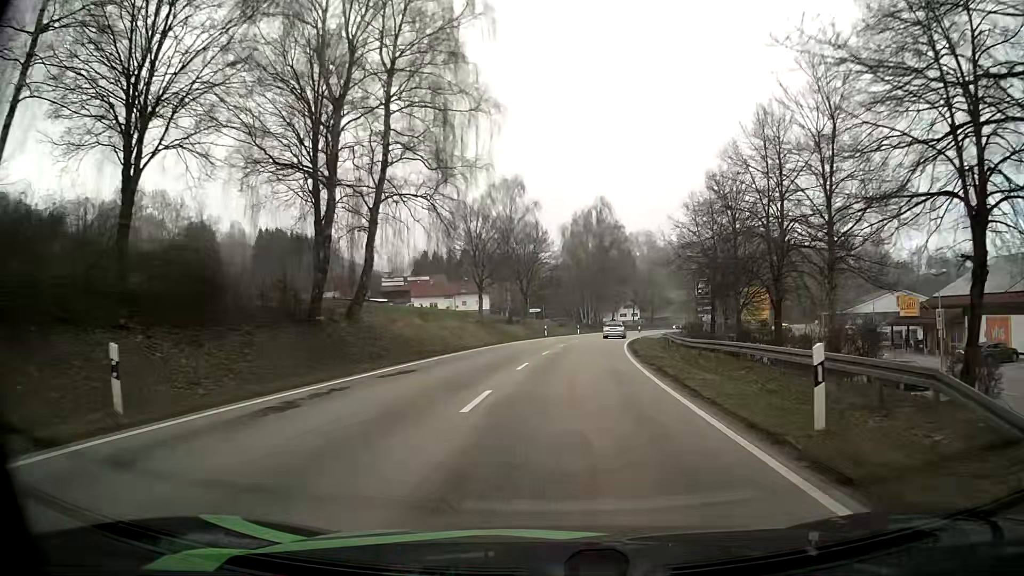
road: secondary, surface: asphalt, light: Day
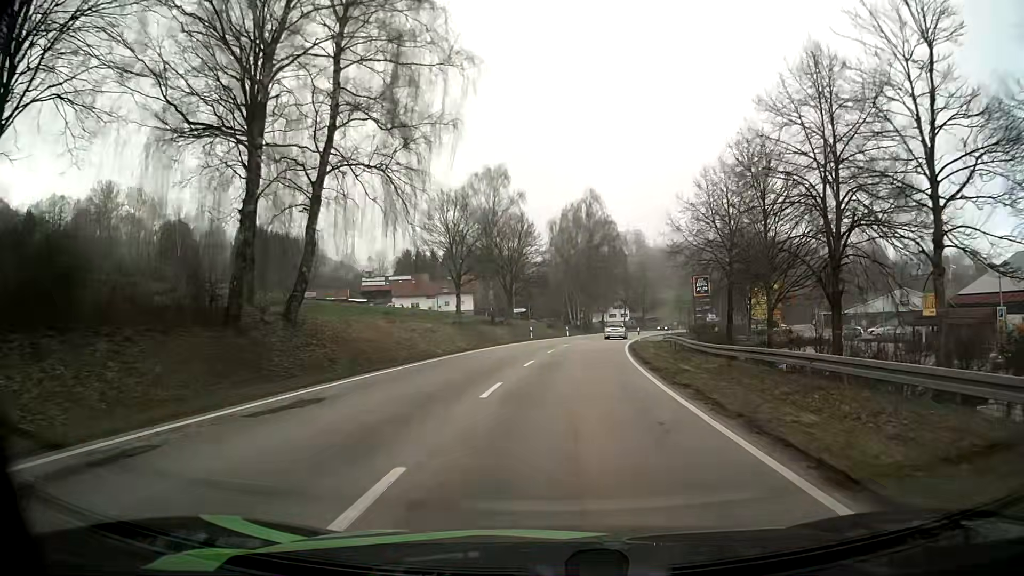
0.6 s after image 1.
(+0.1, +6.8) m; +1°
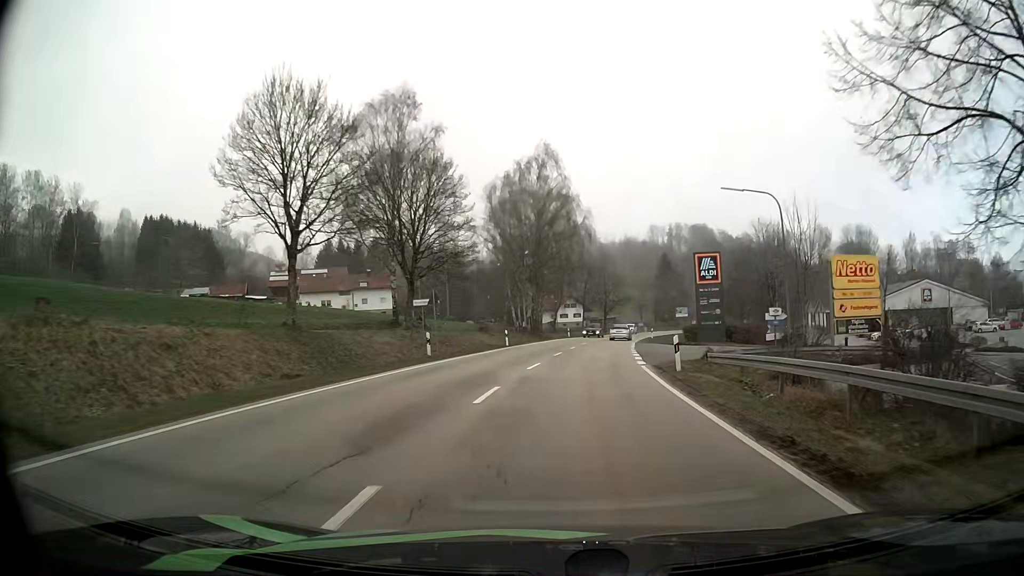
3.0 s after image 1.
(+1.0, +27.8) m; +4°
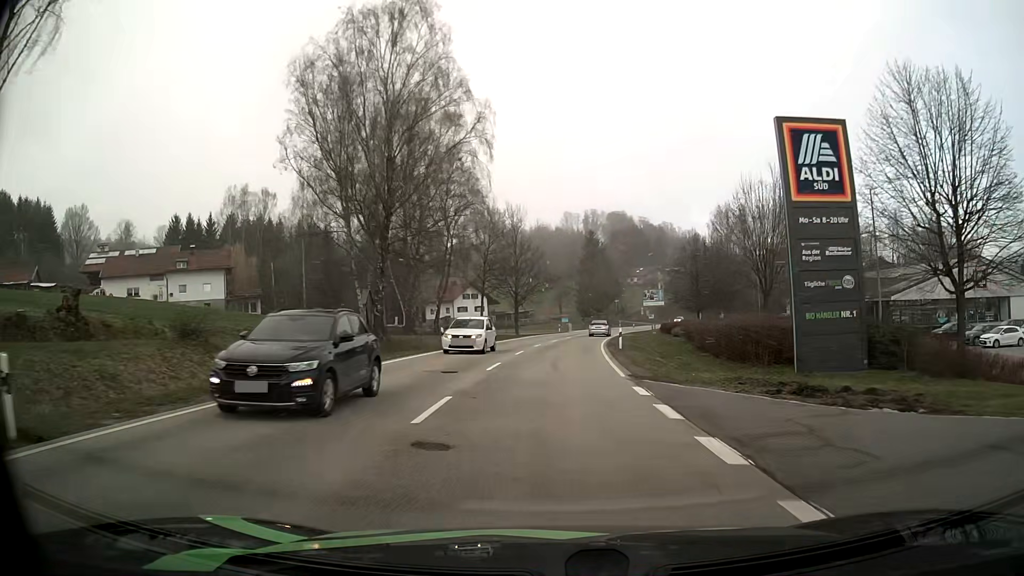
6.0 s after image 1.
(+2.8, +38.1) m; +8°
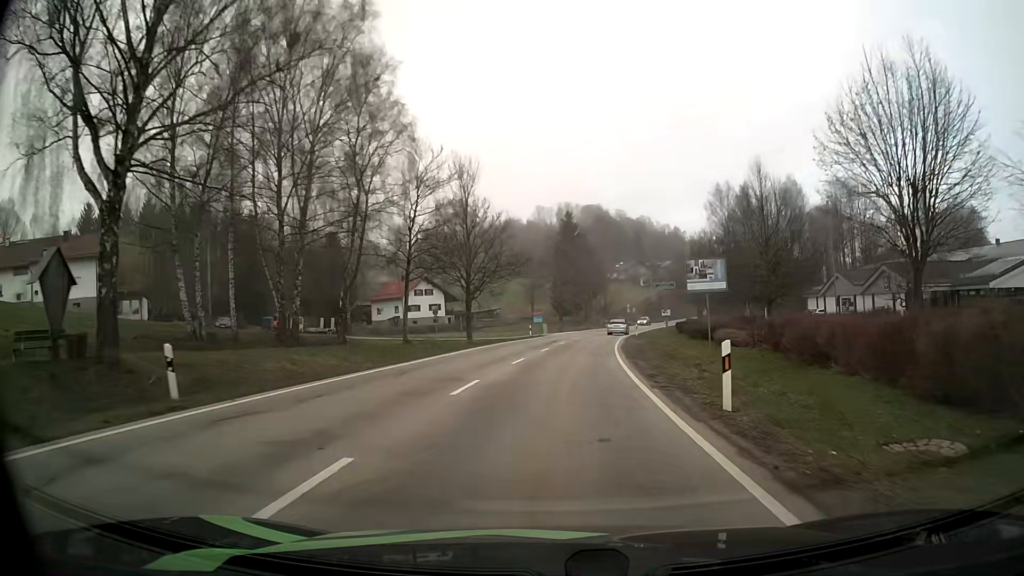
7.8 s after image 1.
(+0.4, +23.7) m; +2°
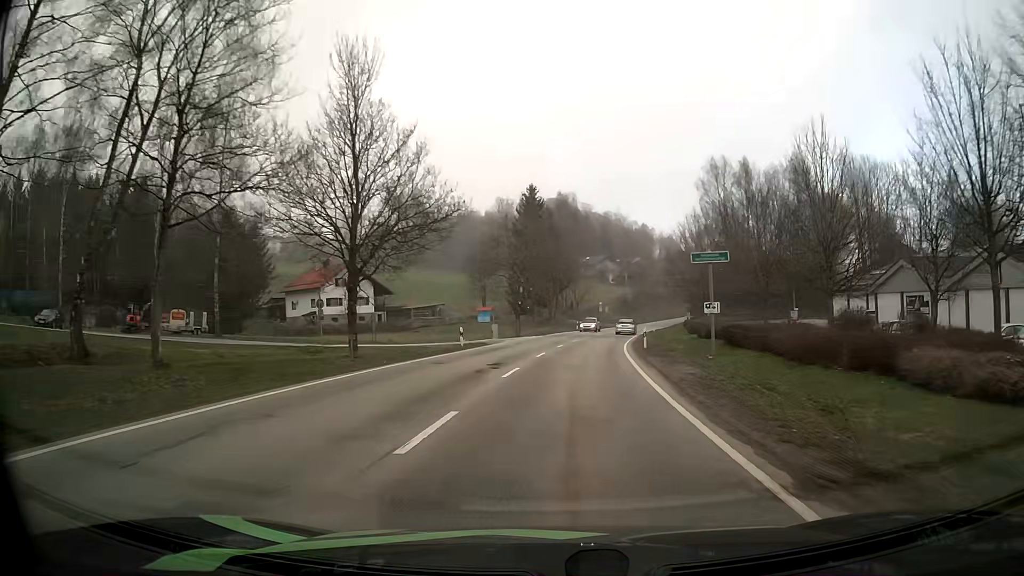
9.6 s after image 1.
(+0.7, +23.6) m; +3°
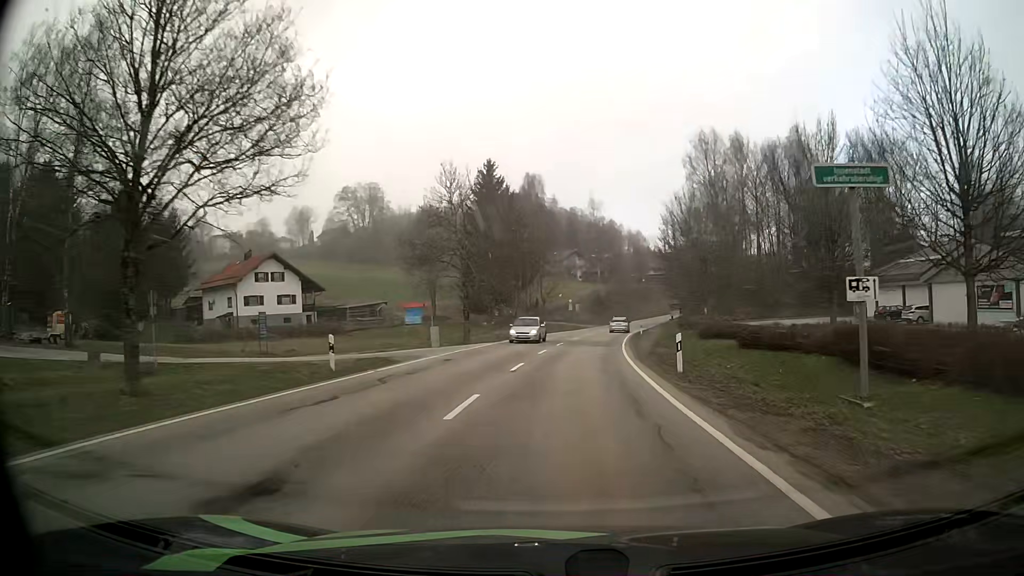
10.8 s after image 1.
(+0.4, +15.5) m; +3°
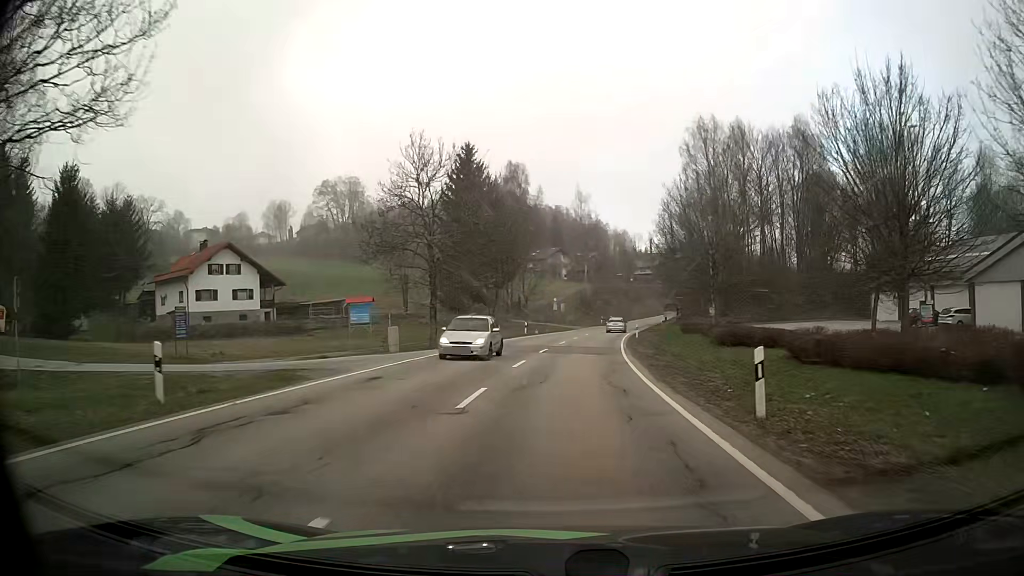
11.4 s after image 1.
(+0.1, +7.7) m; +1°
(0, +10) (+1, +20) (+1, +30) (+2, +40) (+4, +50) (+5, +60) (+7, +70) (+9, +79) (+11, +89) (+14, +99) m
